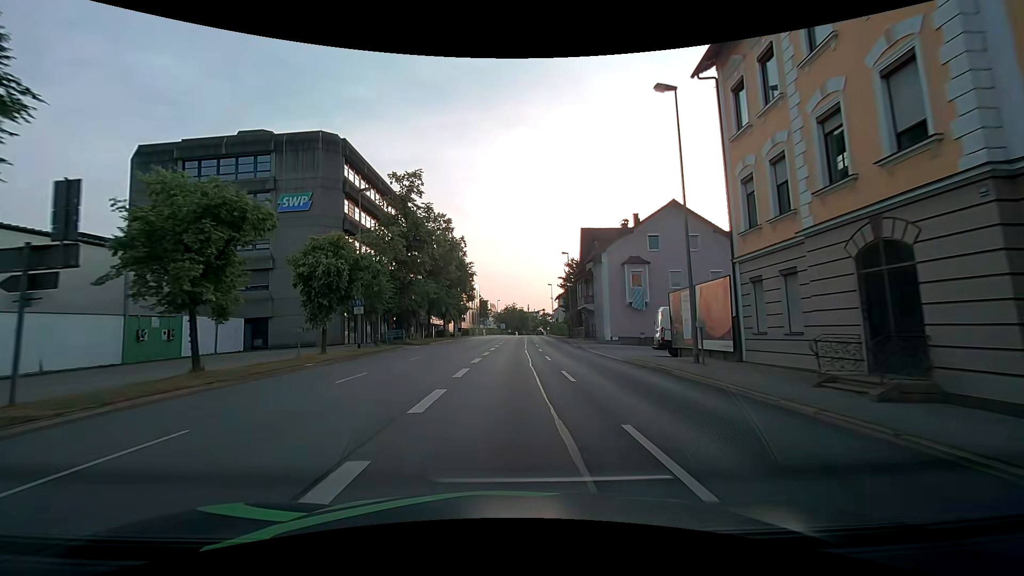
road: primary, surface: asphalt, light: Day
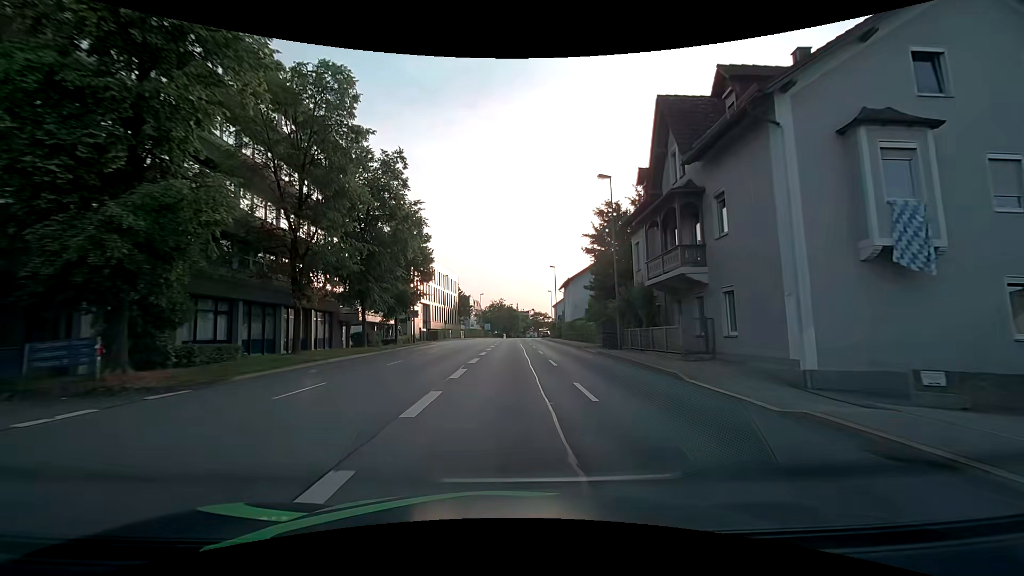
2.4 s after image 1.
(+0.5, +30.4) m; +2°
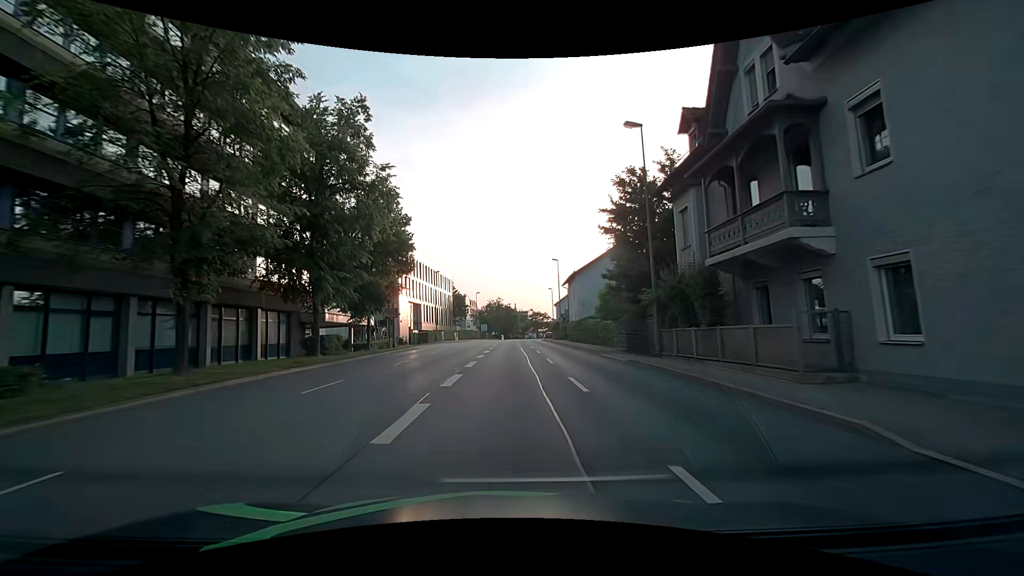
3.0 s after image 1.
(0.0, +7.6) m; 0°
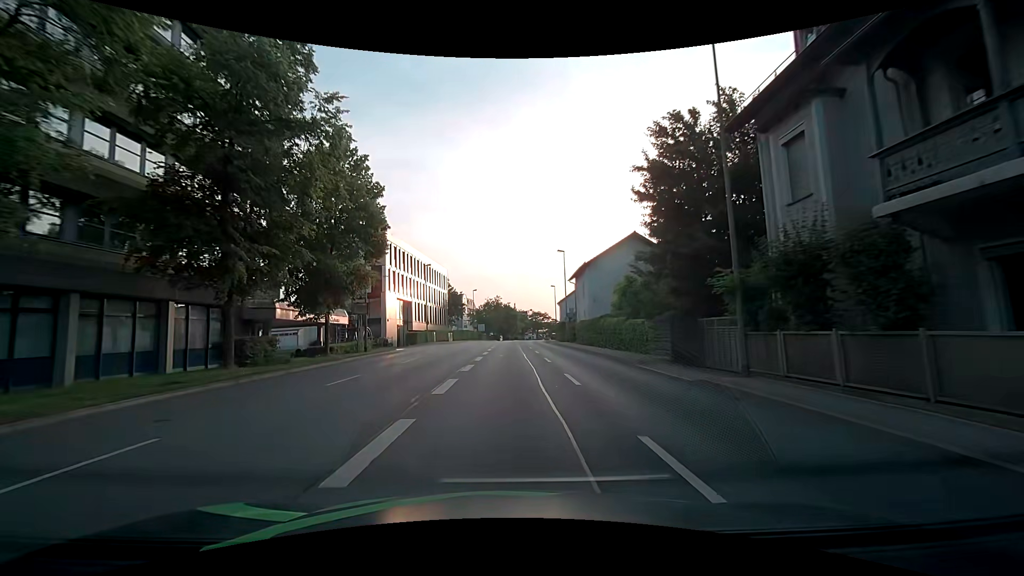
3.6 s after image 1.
(0.0, +7.6) m; +1°
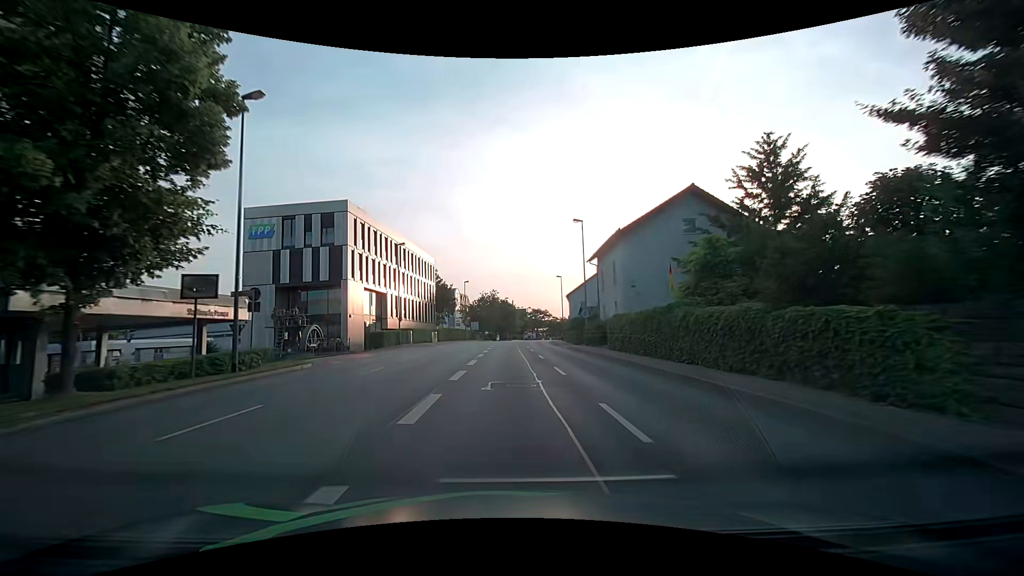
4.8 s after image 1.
(-0.1, +15.2) m; -1°
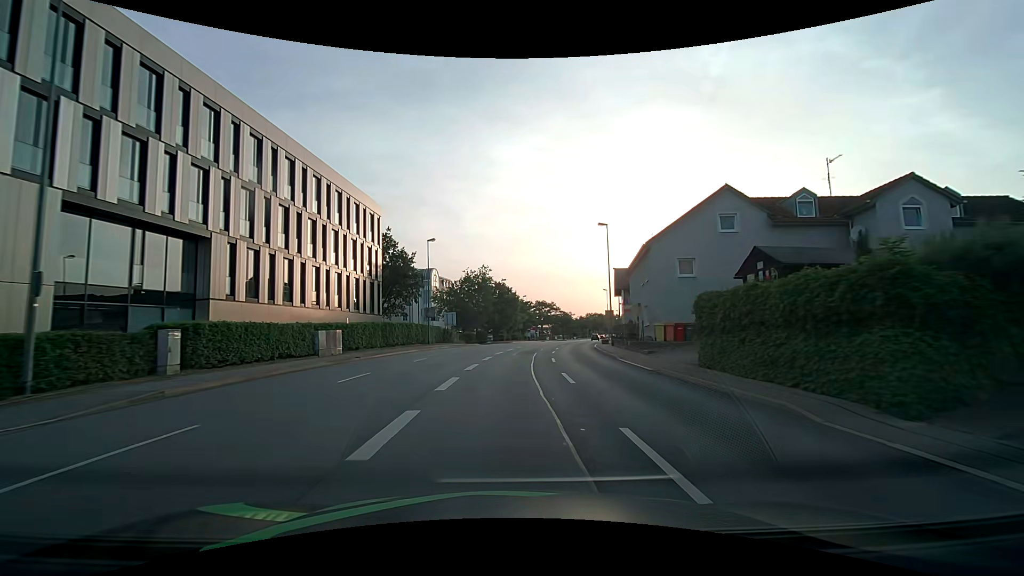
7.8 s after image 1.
(+0.3, +38.2) m; +1°
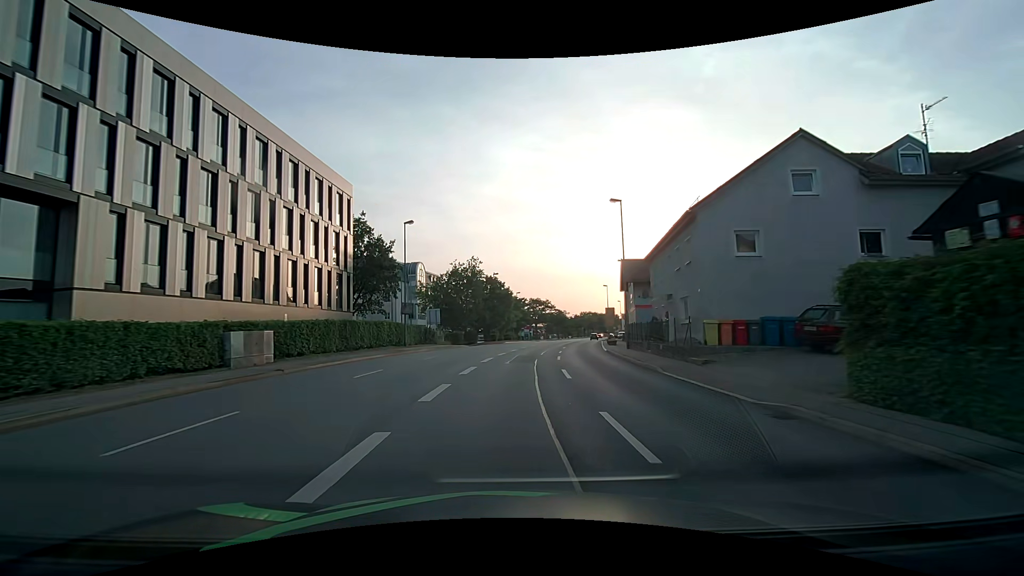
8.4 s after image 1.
(0.0, +7.7) m; +1°
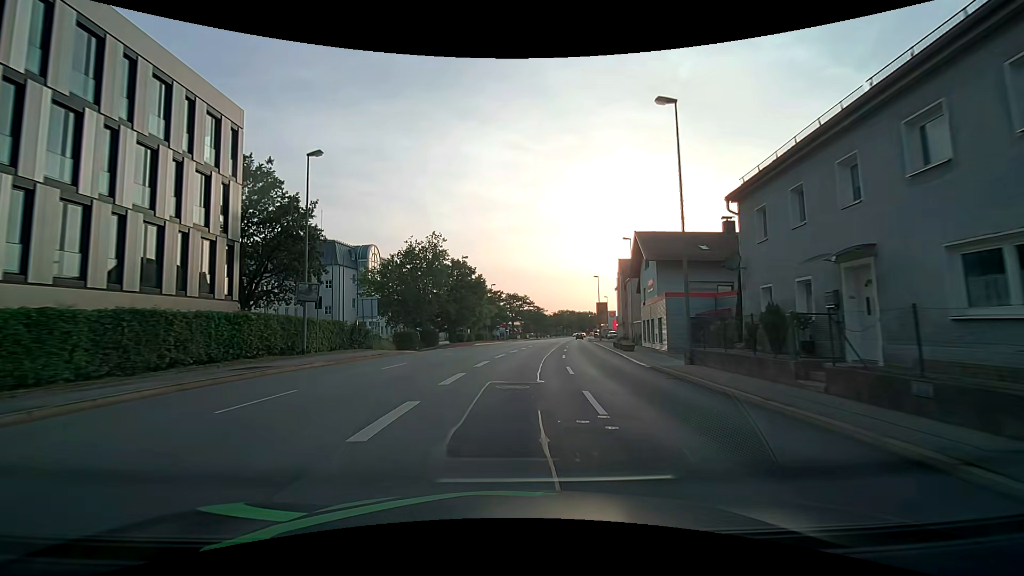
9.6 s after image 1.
(+0.3, +15.4) m; +3°
(0, +10) (+1, +20) (+2, +30) (+3, +40) (+4, +50) (+5, +60) (+7, +70) (+8, +80) (+9, +89) (+11, +99) m
